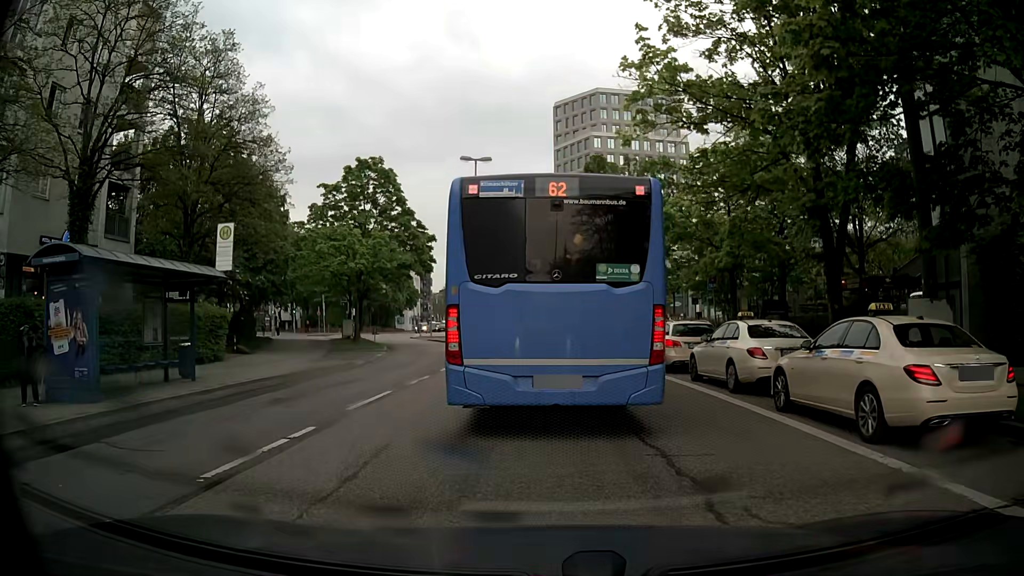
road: tertiary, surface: asphalt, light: Day
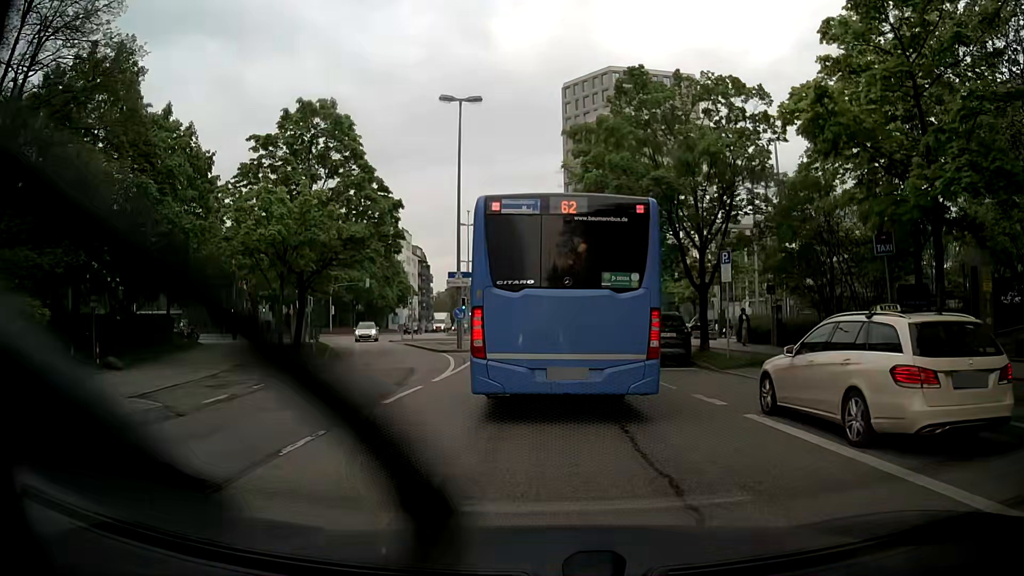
(-0.5, +12.6) m; -2°
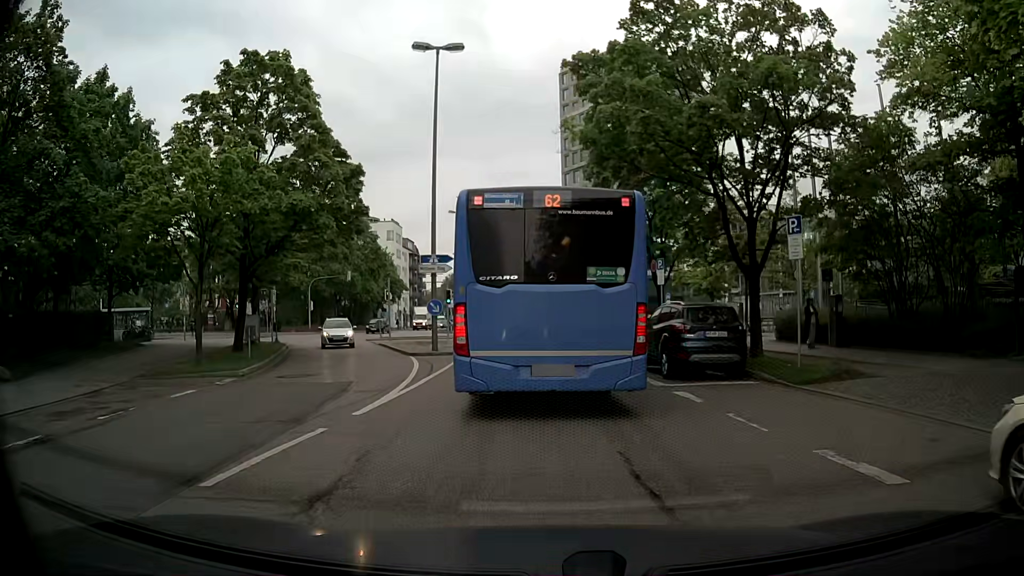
(0.0, +6.3) m; 0°
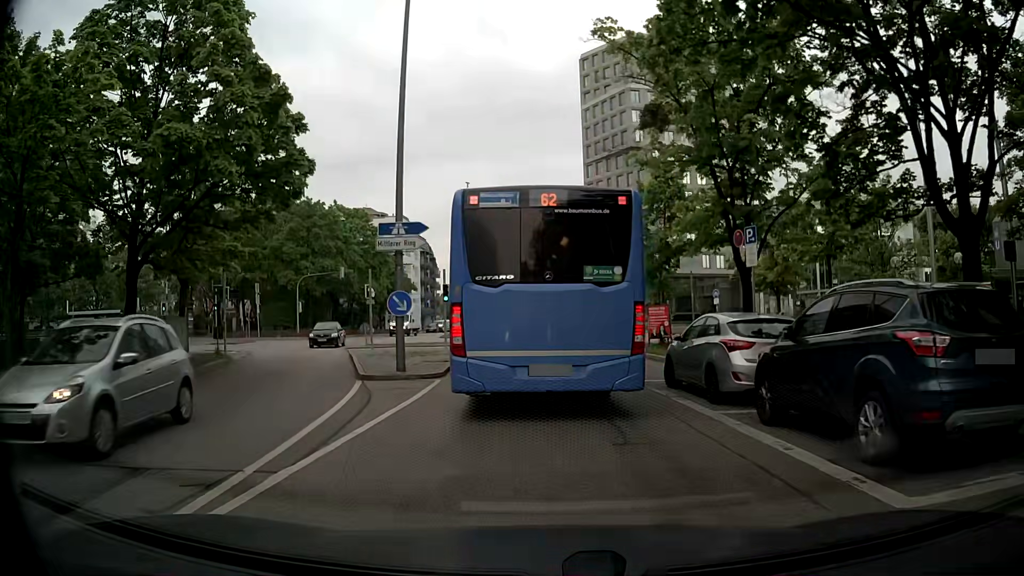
(-0.1, +9.1) m; -2°
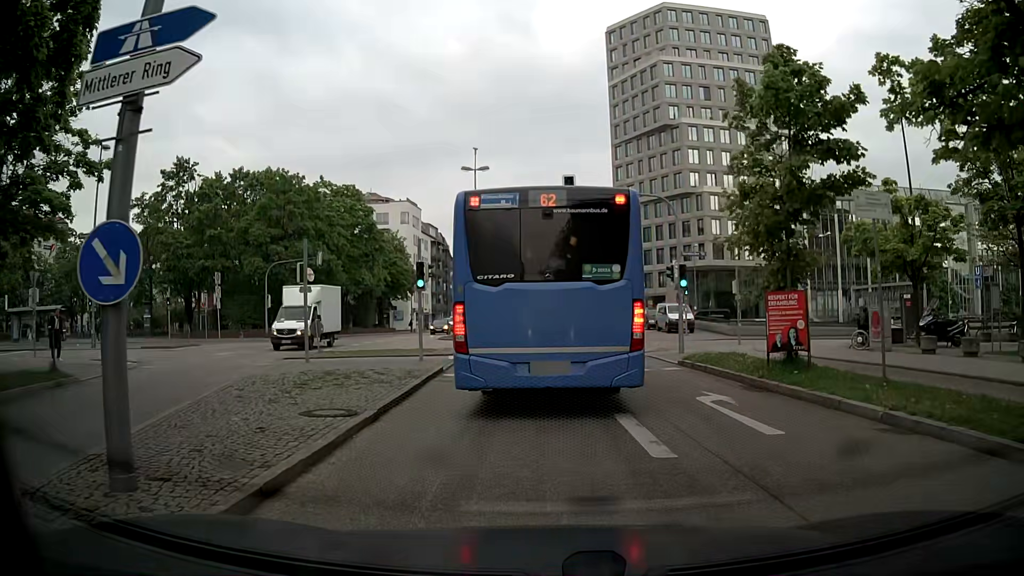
(-0.1, +11.9) m; -1°
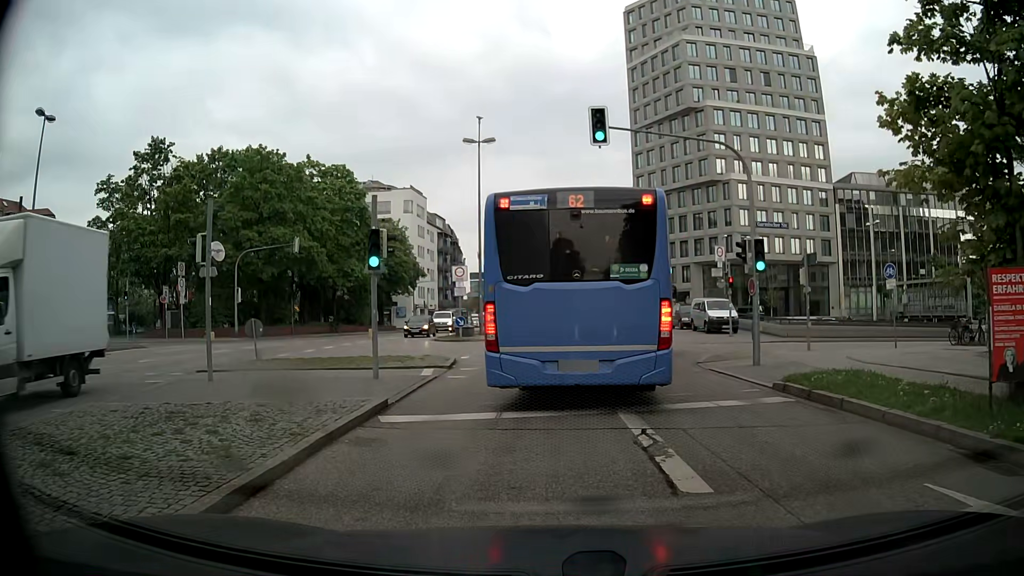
(-0.1, +7.4) m; -1°
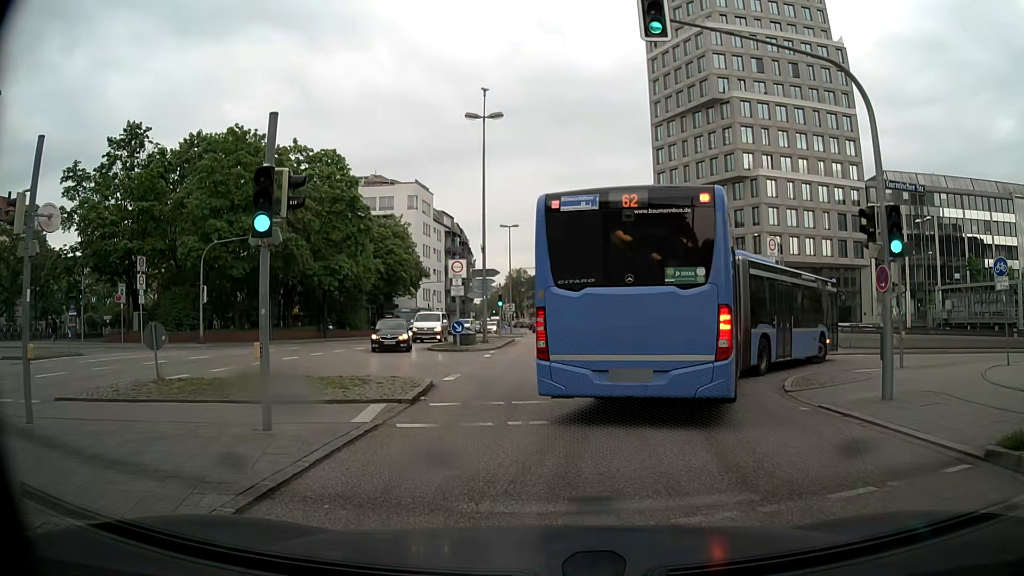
(0.0, +6.4) m; -2°
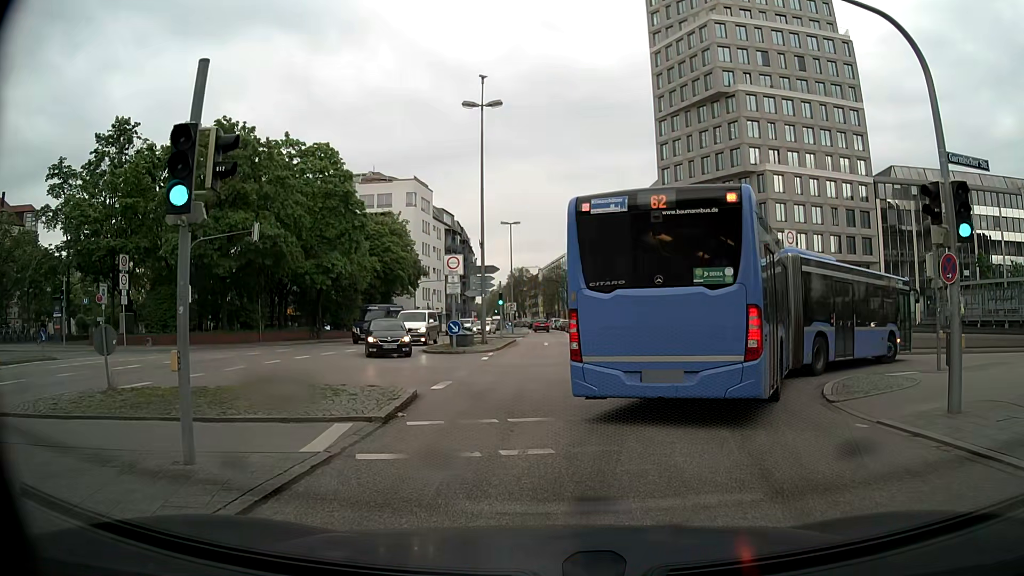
(0.0, +2.1) m; +1°
(0, +10) (0, +20) (0, +30) (0, +40) (-1, +50) (-1, +60) (-1, +70) (-1, +80) (-1, +90) (-2, +100) m
